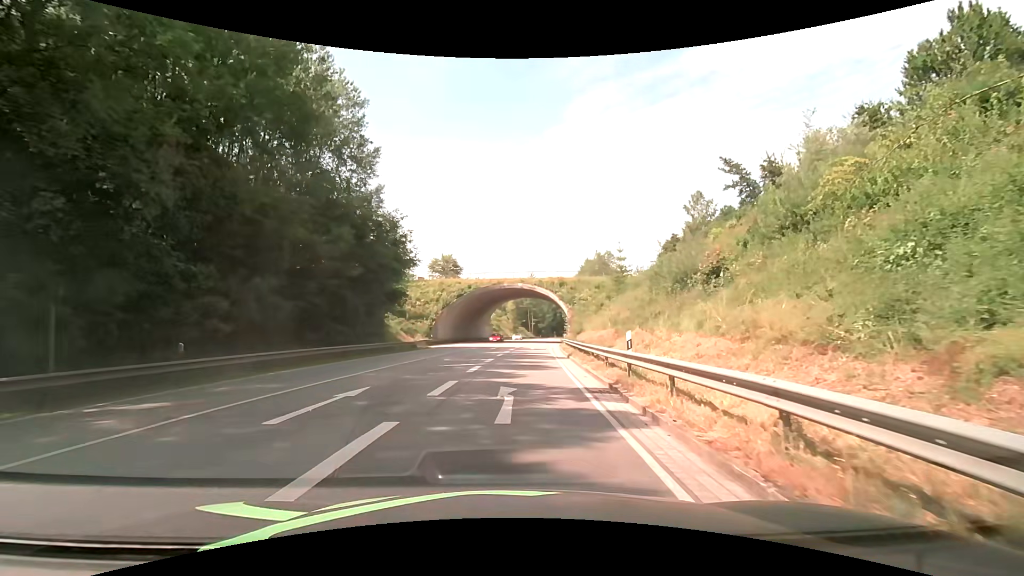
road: primary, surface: asphalt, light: Day
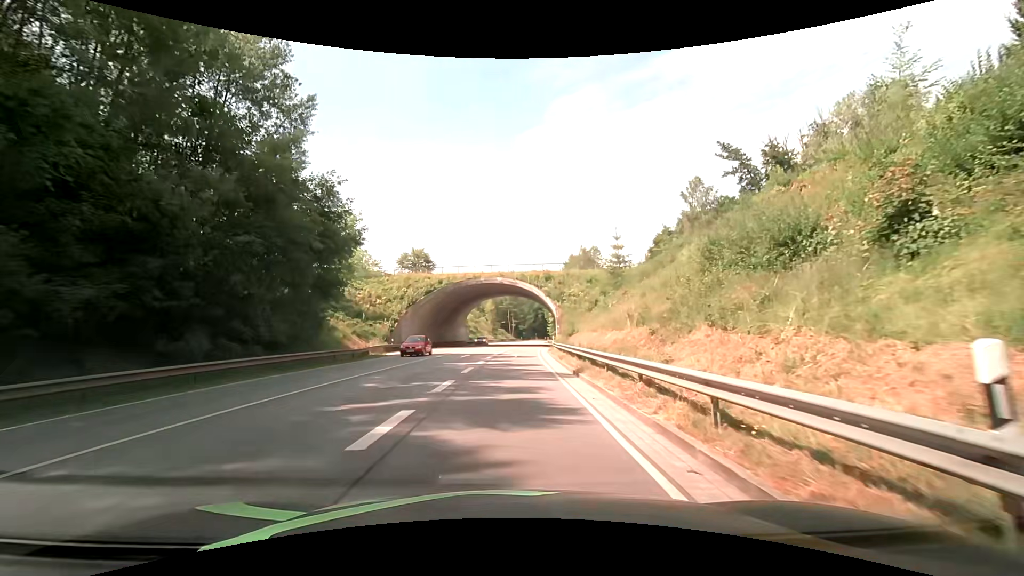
(+0.3, +10.7) m; +3°
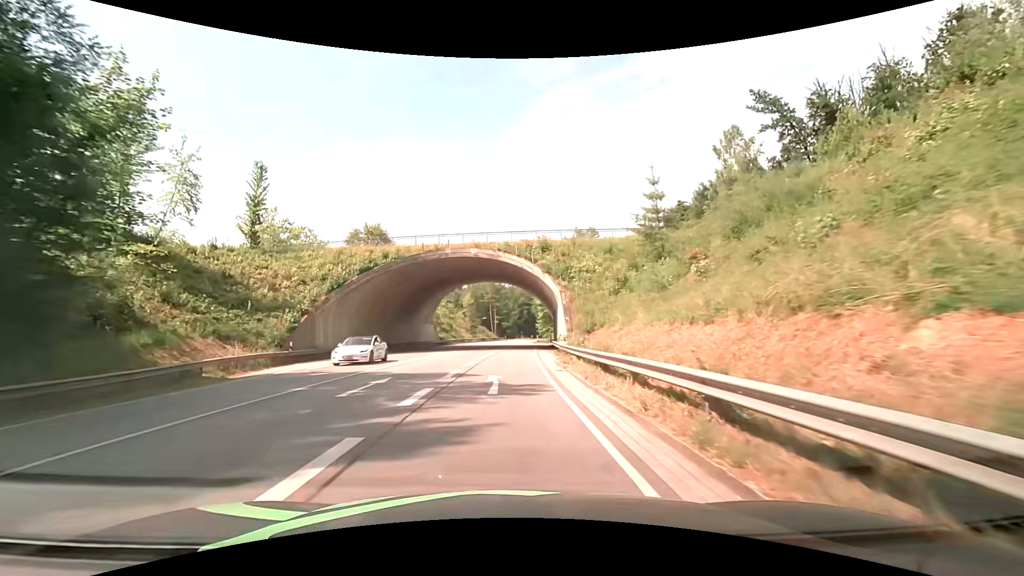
(+0.3, +21.1) m; +2°
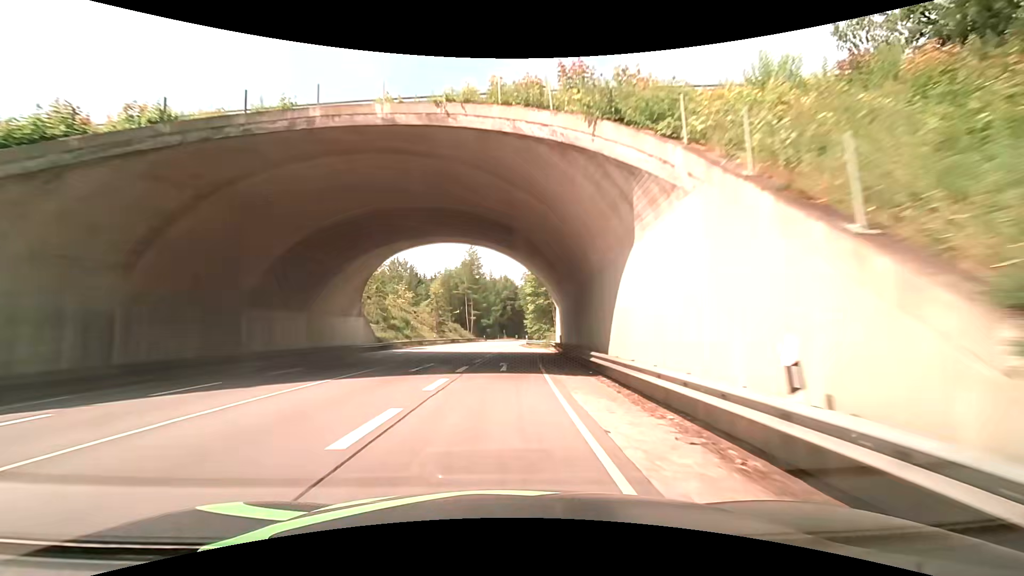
(+0.5, +28.2) m; +2°
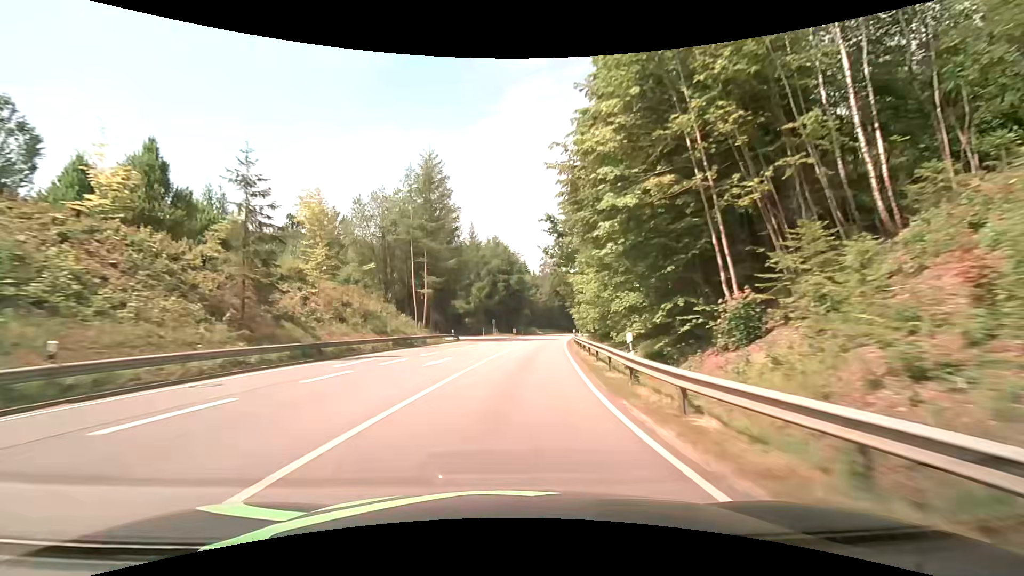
(-0.6, +60.8) m; +1°
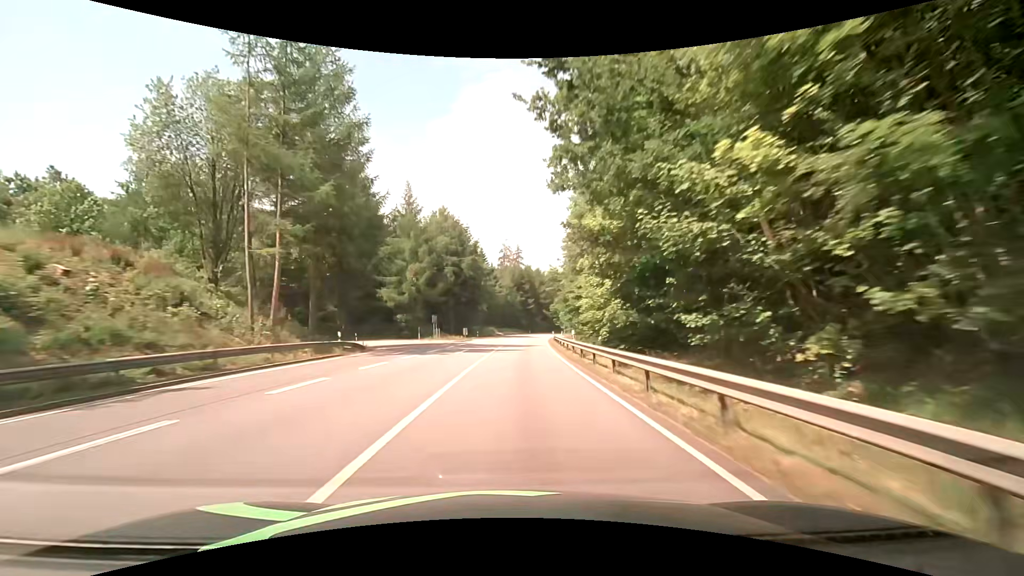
(+1.1, +25.7) m; +5°
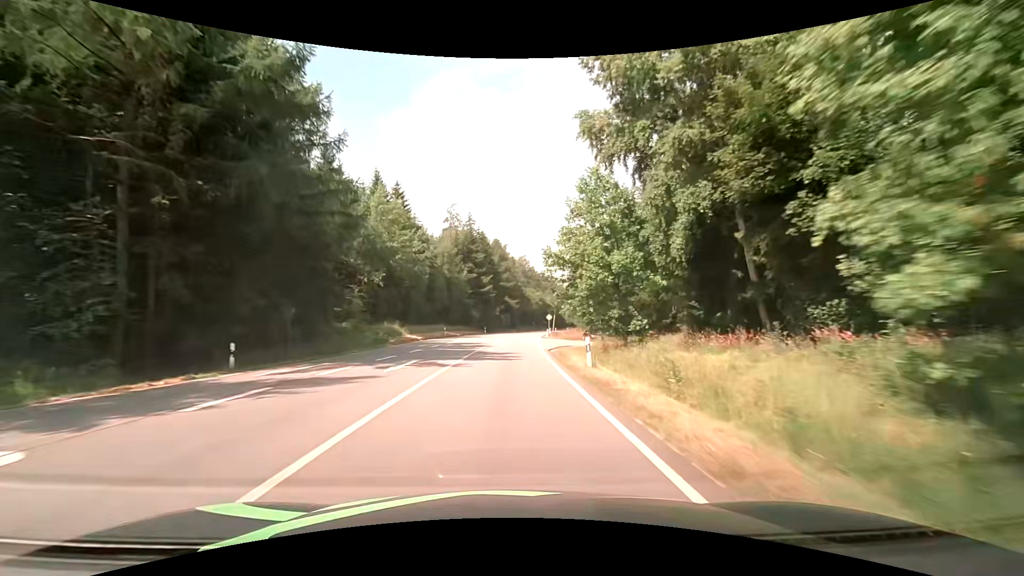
(+3.4, +61.6) m; +5°
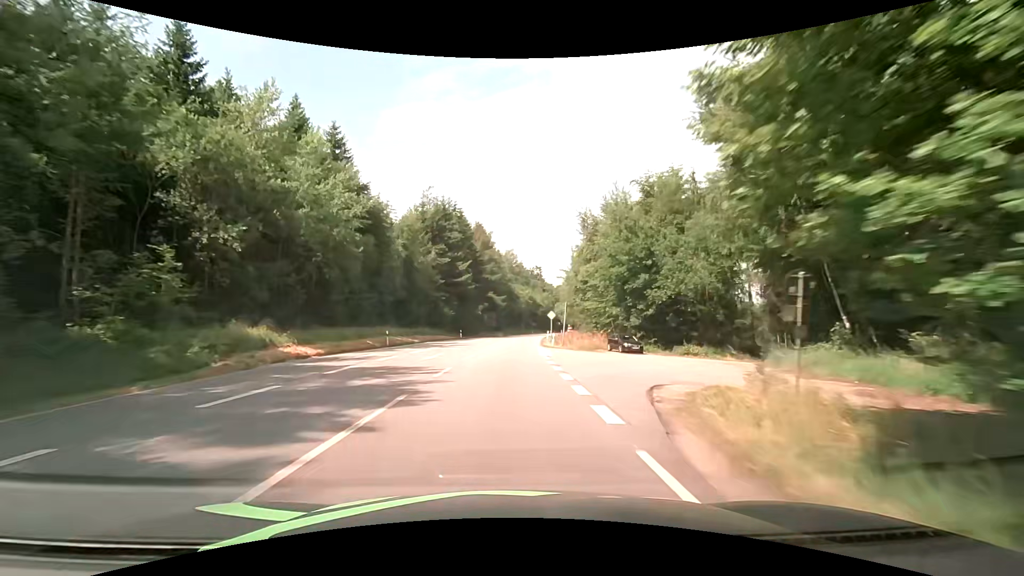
(+0.4, +23.2) m; +1°
(0, +10) (0, +20) (+1, +30) (+1, +40) (+2, +50) (+2, +60) (+3, +70) (+4, +80) (+5, +90) (+7, +100) m
